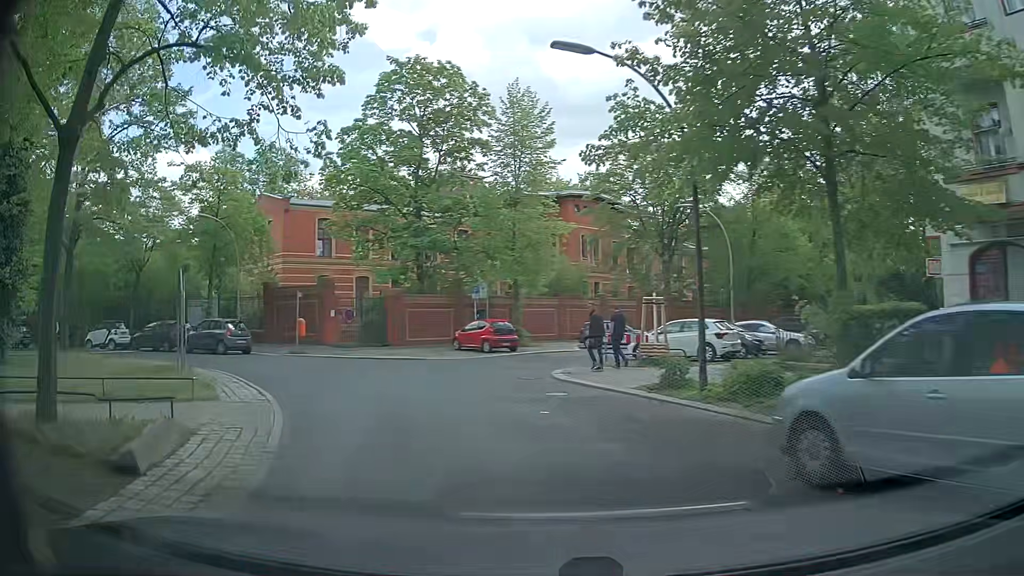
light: Day
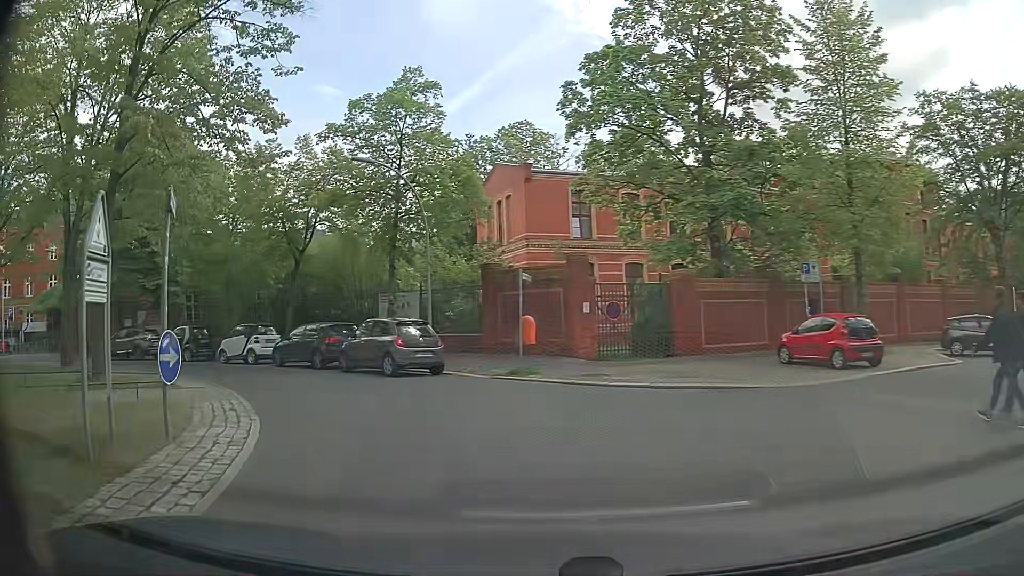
(-2.4, +11.7) m; -23°
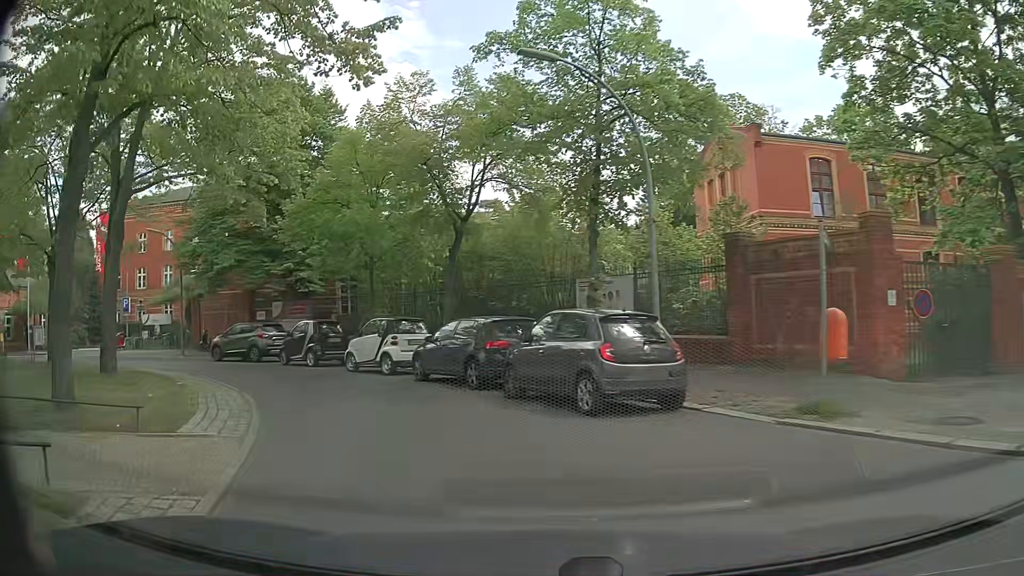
(-1.2, +7.8) m; -17°
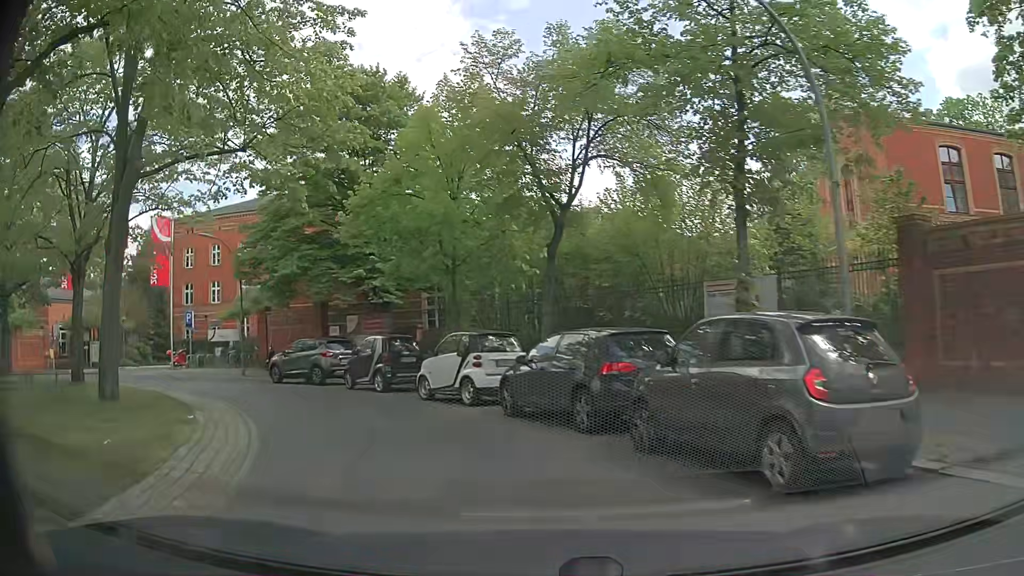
(-0.3, +4.1) m; -8°
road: residential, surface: asphalt
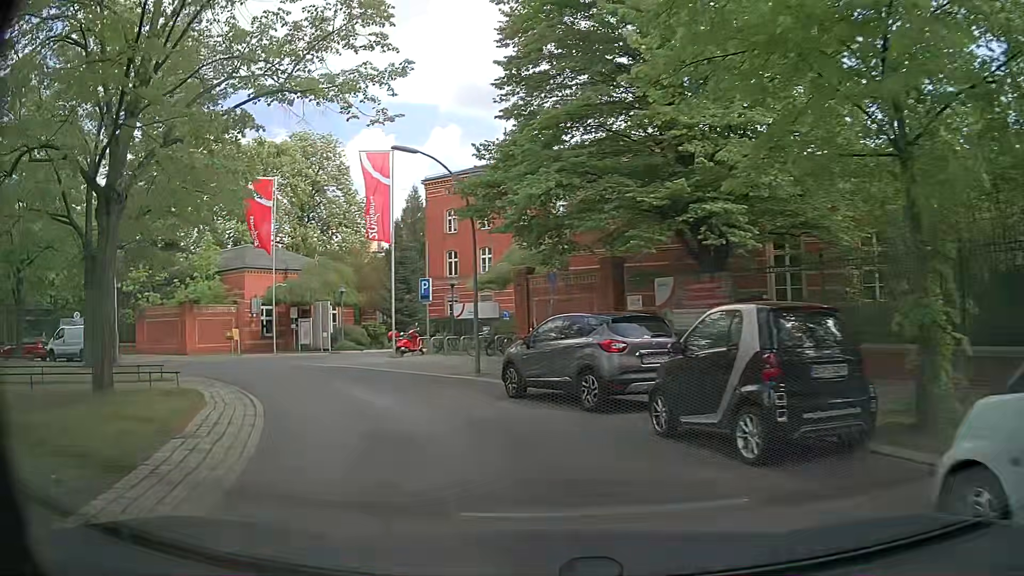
(-2.7, +11.9) m; -24°
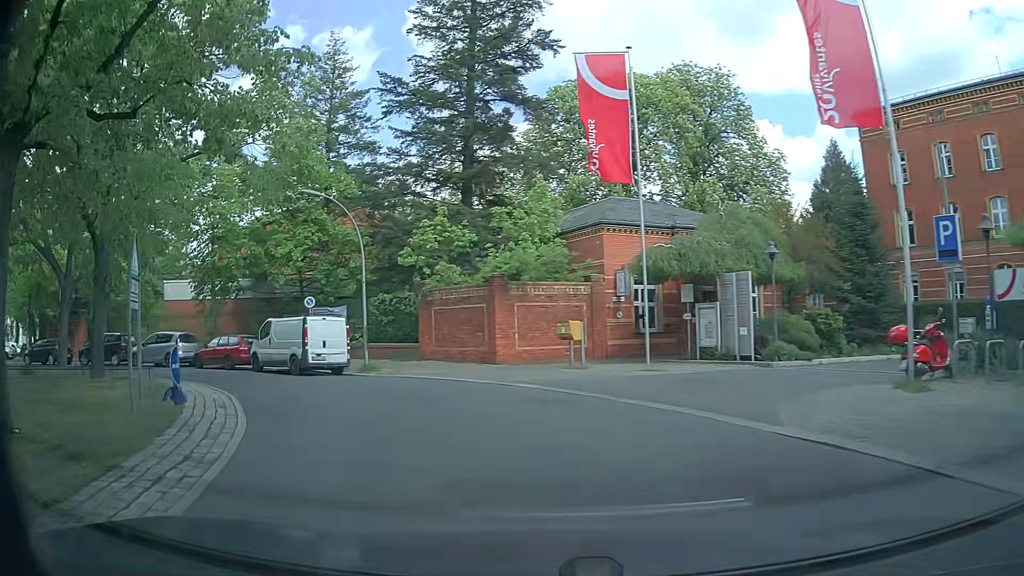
(-5.3, +15.8) m; -37°
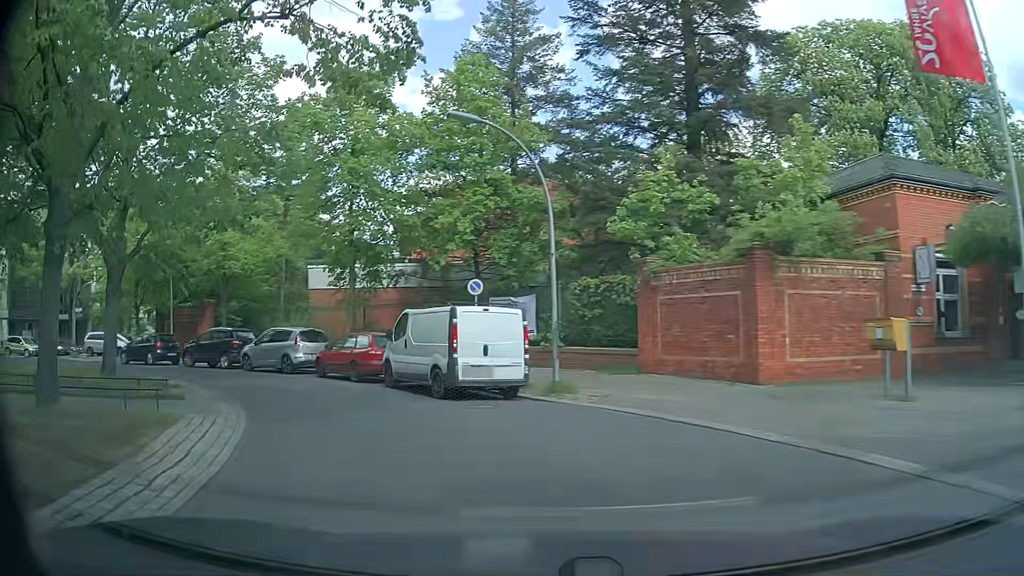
(-1.1, +8.5) m; -17°
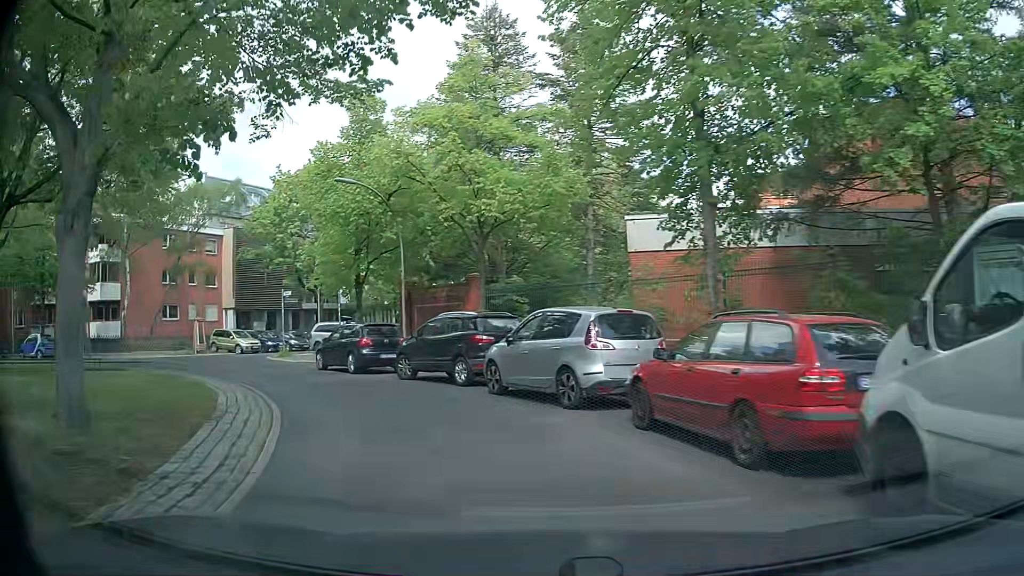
(-3.1, +12.6) m; -28°
